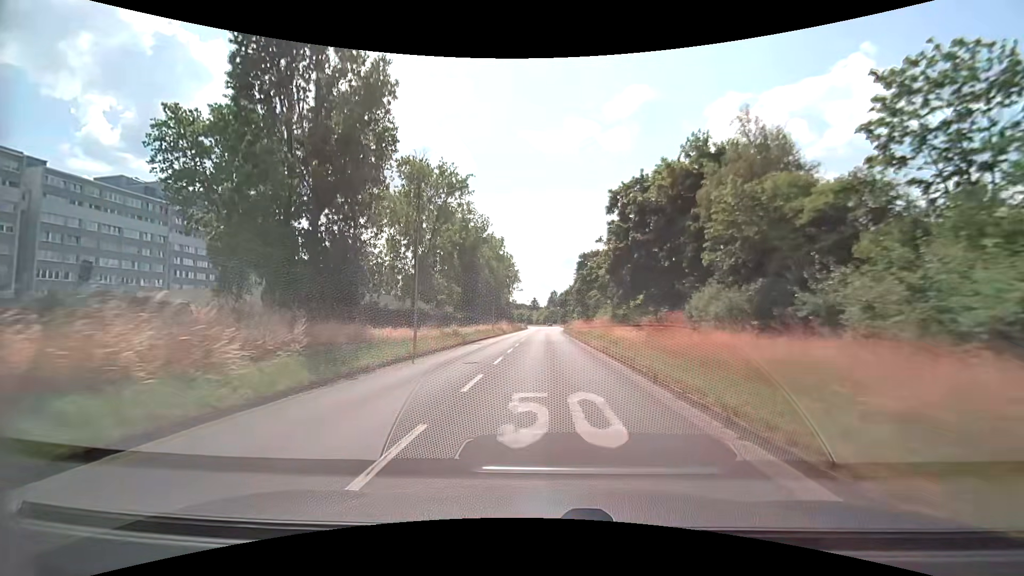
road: secondary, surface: asphalt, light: Day
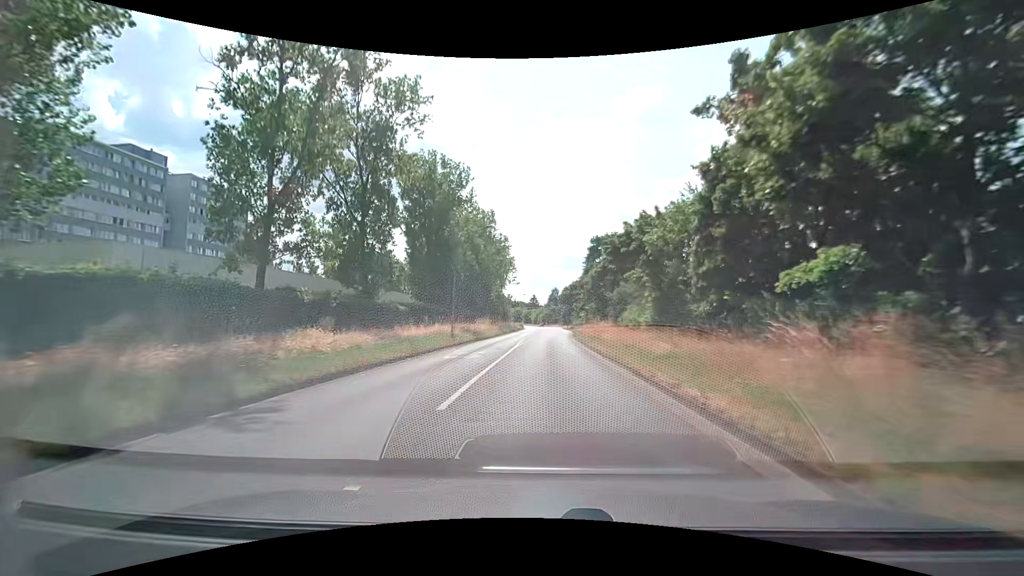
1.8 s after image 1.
(0.0, +26.2) m; 0°
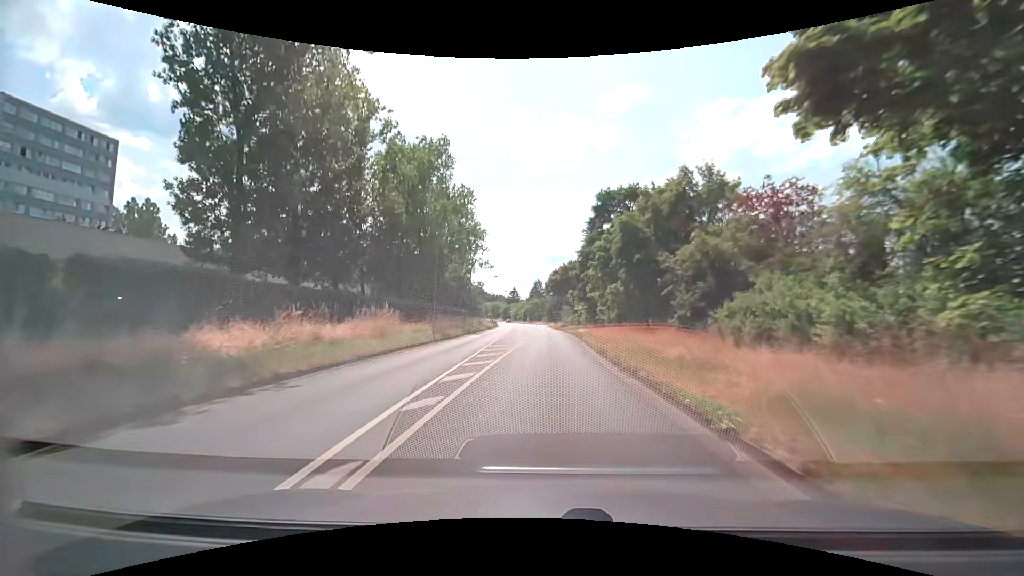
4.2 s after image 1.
(+0.4, +34.1) m; +2°
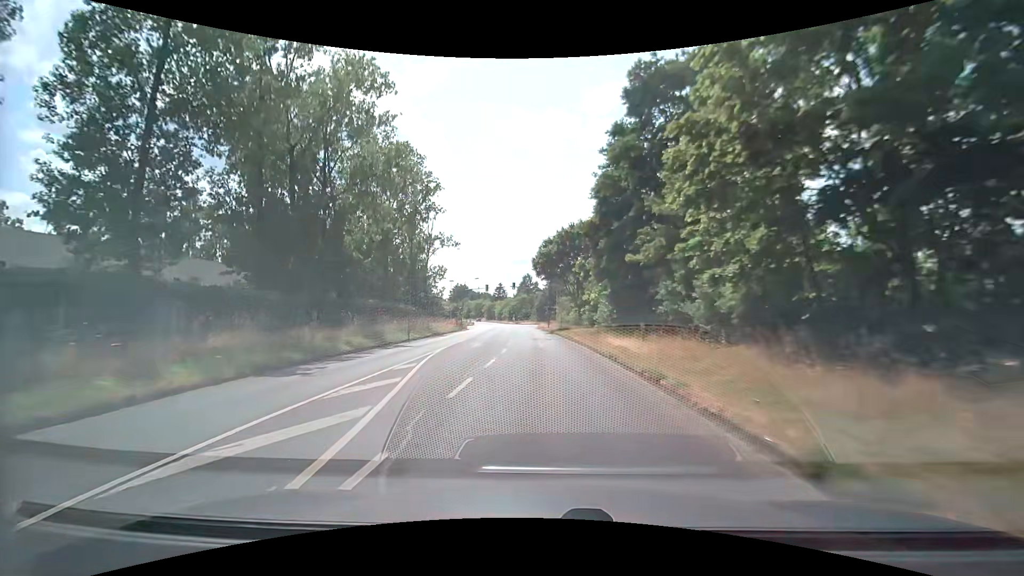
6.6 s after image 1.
(+0.6, +33.3) m; +1°
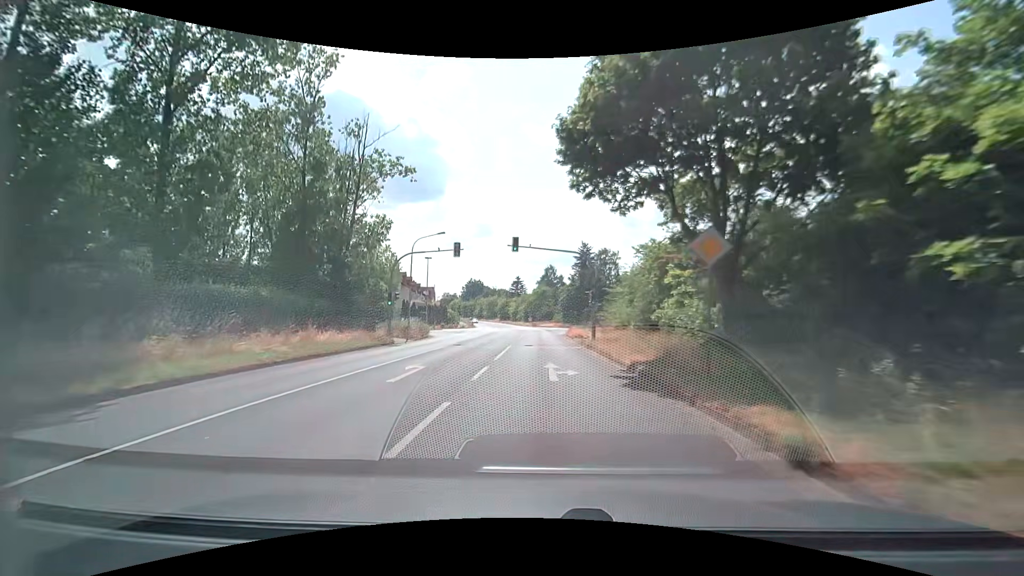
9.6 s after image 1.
(-0.9, +39.2) m; -3°
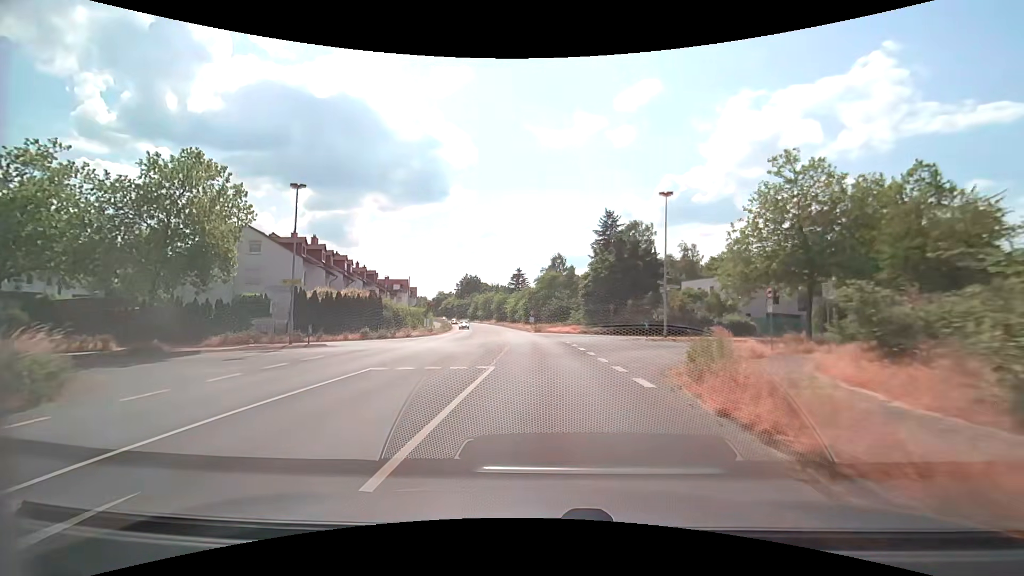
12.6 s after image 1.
(0.0, +37.1) m; 0°
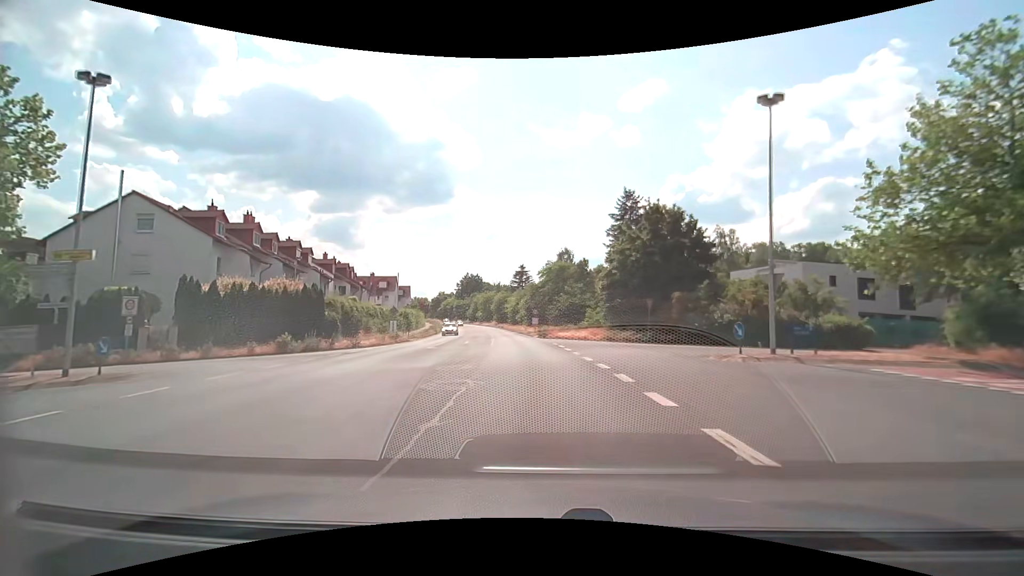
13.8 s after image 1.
(0.0, +14.4) m; 0°
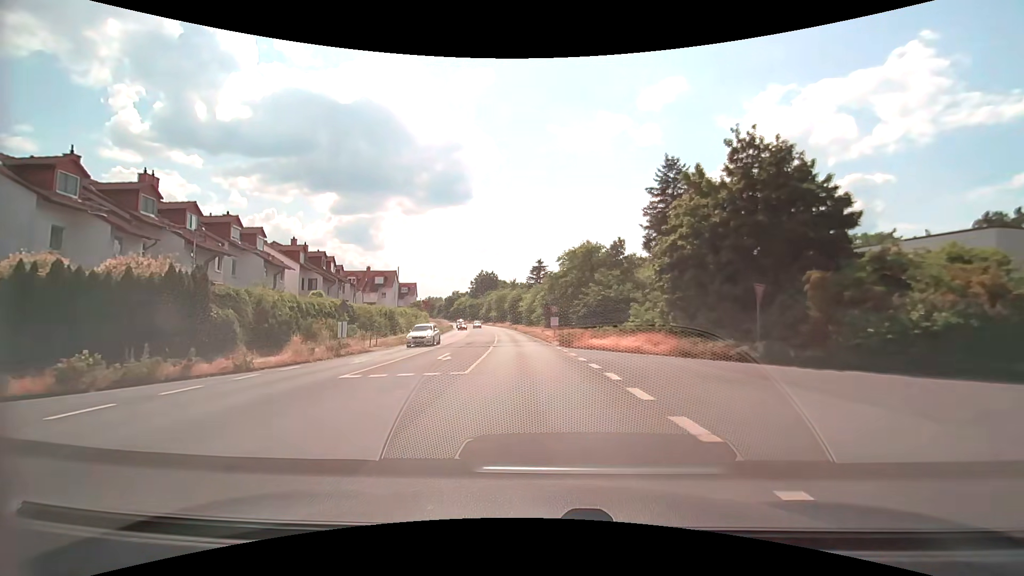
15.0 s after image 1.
(-0.2, +14.2) m; -2°
(0, +10) (-1, +20) (-1, +30) (-2, +40) (-3, +50) (-4, +60) (-5, +70) (-7, +80) (-8, +90) (-9, +99) m
